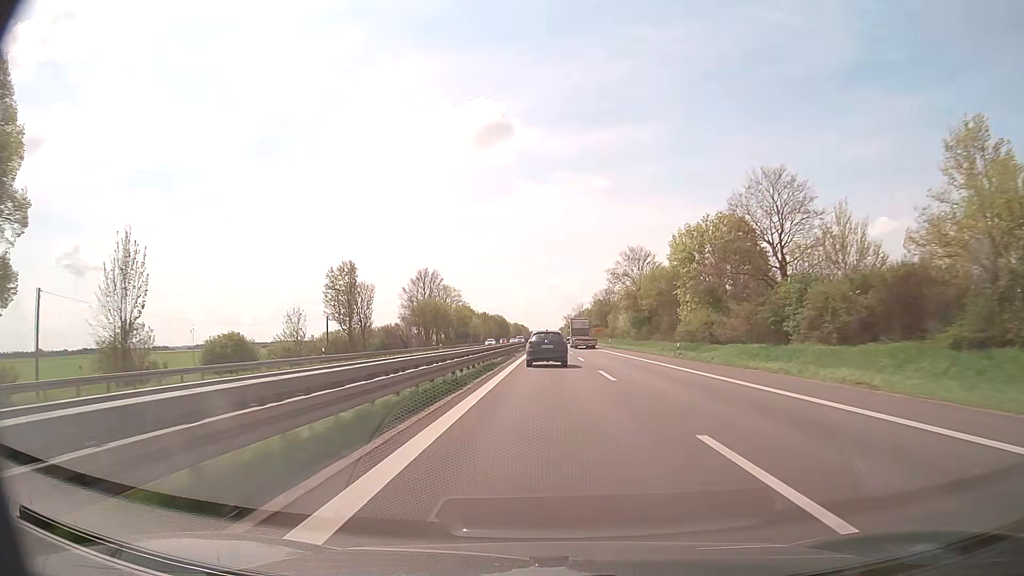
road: trunk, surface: asphalt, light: Day
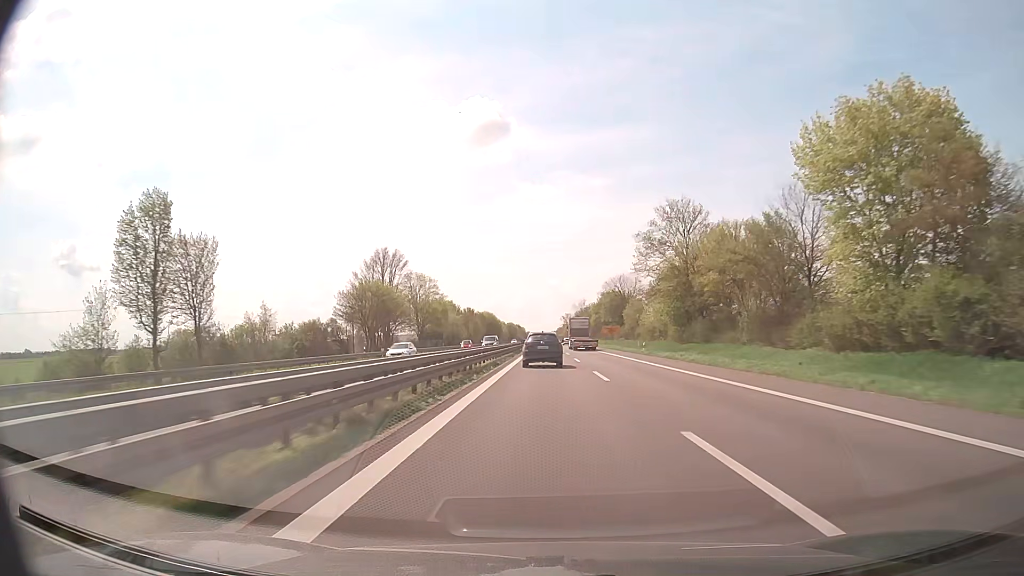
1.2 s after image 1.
(+0.1, +35.7) m; 0°
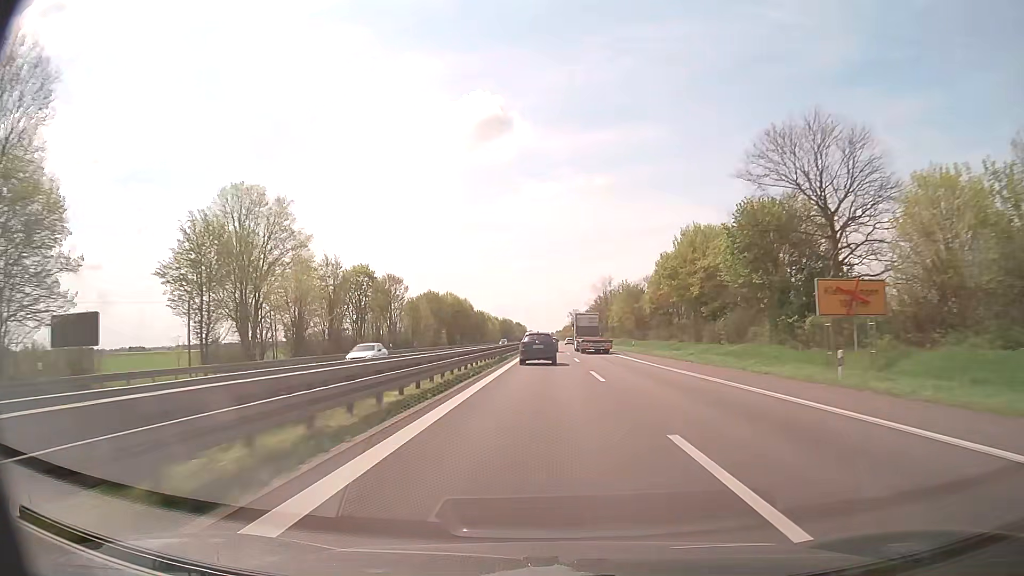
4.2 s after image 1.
(+0.1, +90.7) m; 0°
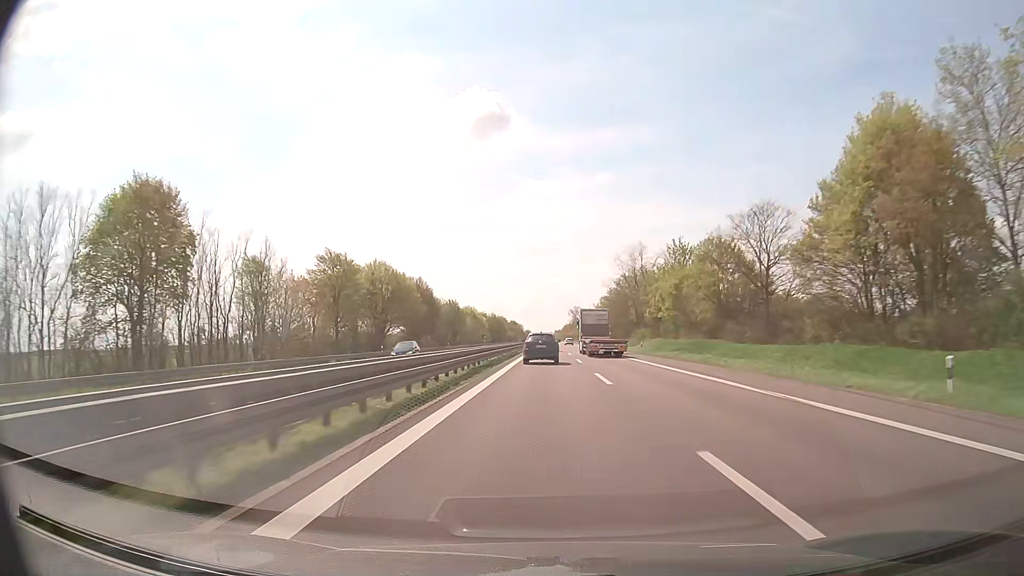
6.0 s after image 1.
(0.0, +55.6) m; 0°
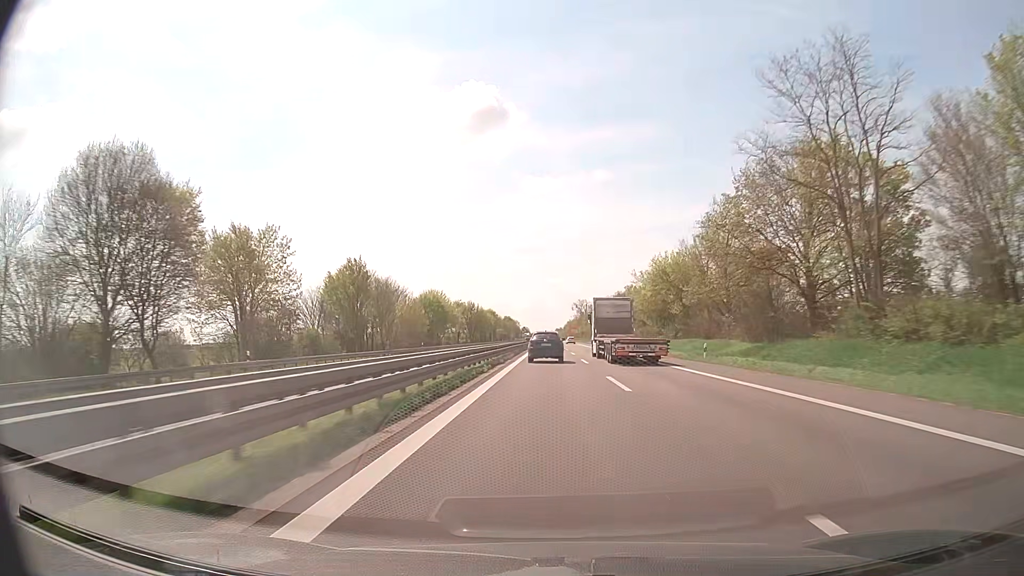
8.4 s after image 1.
(0.0, +75.4) m; 0°
